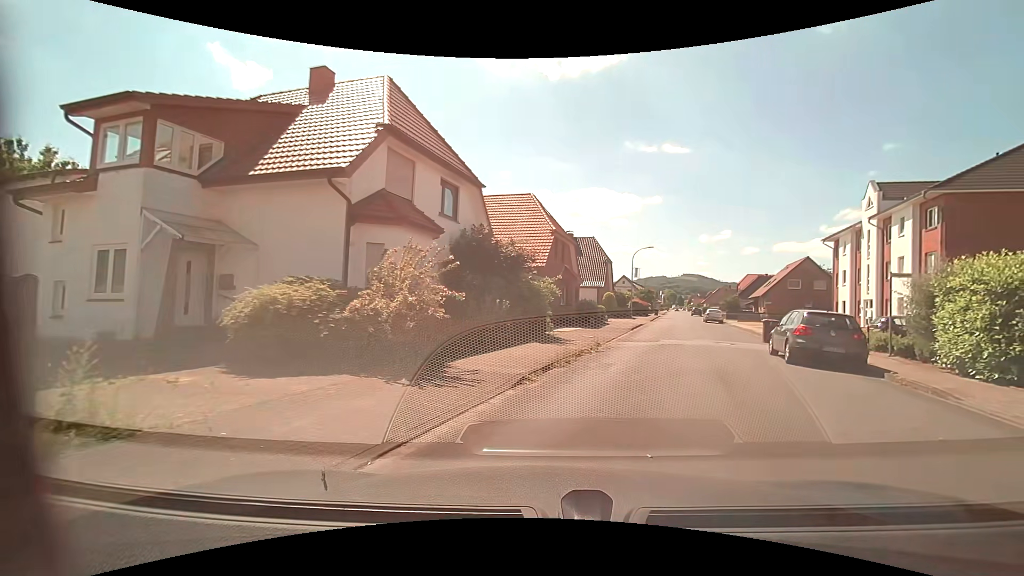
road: residential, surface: asphalt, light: Day
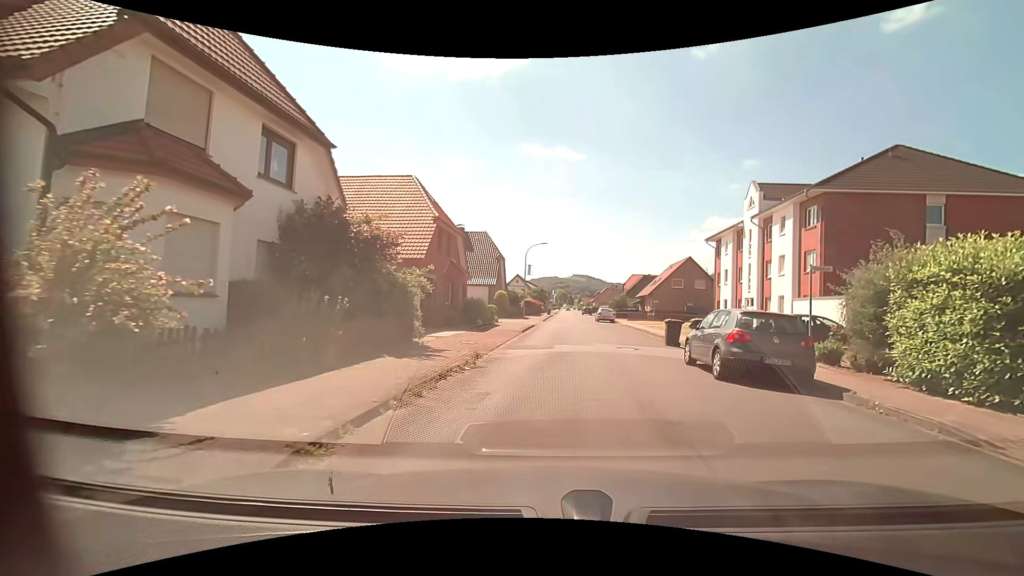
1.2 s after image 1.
(+0.5, +4.4) m; +13°
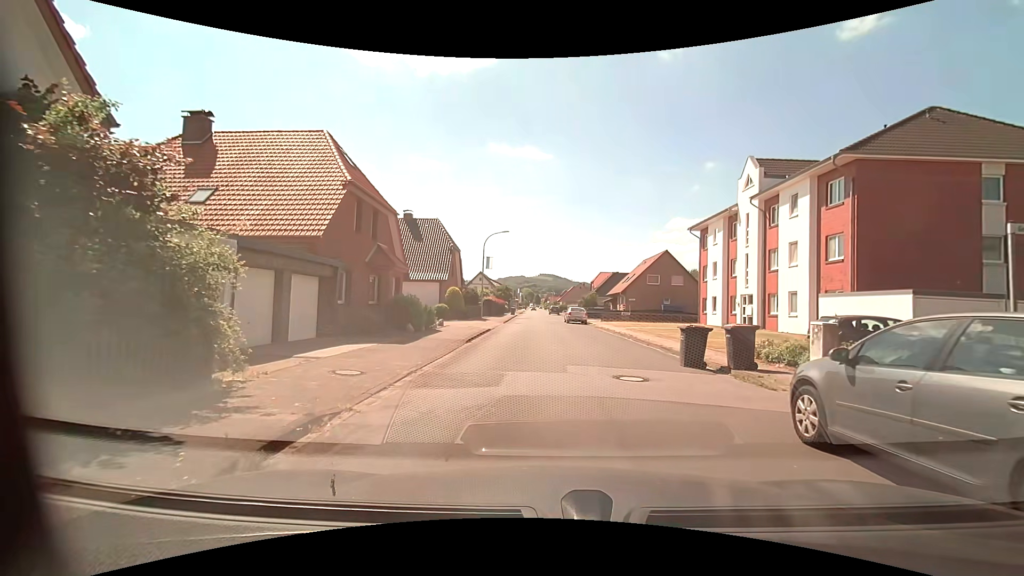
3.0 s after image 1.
(+0.3, +7.7) m; +4°
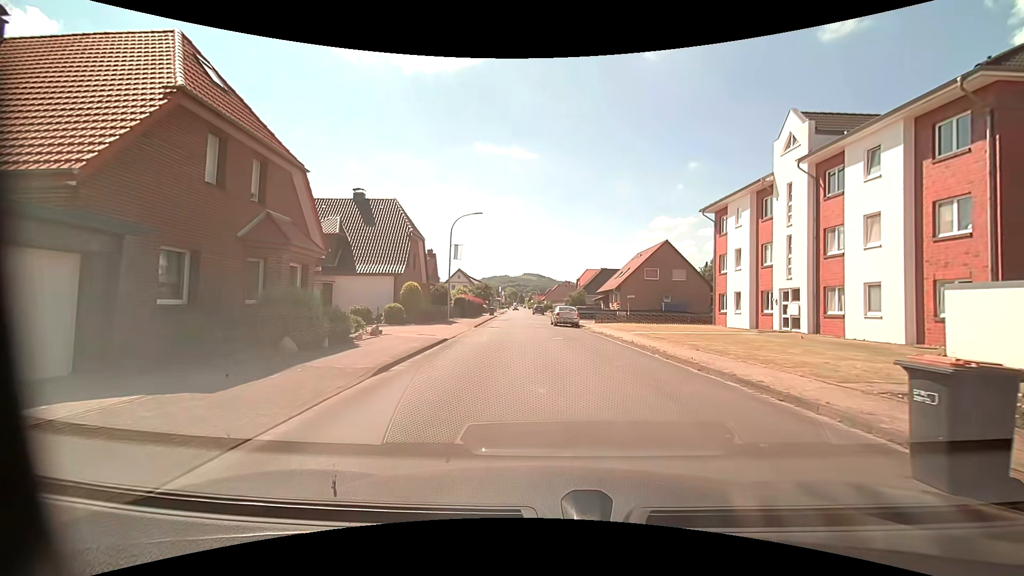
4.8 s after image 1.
(0.0, +8.6) m; +1°
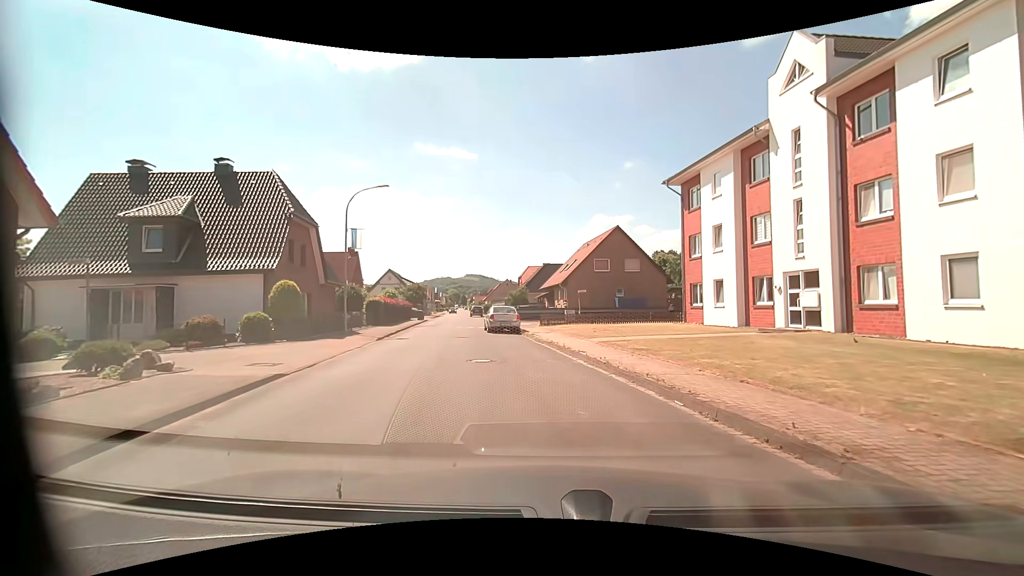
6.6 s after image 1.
(+0.5, +8.4) m; +8°
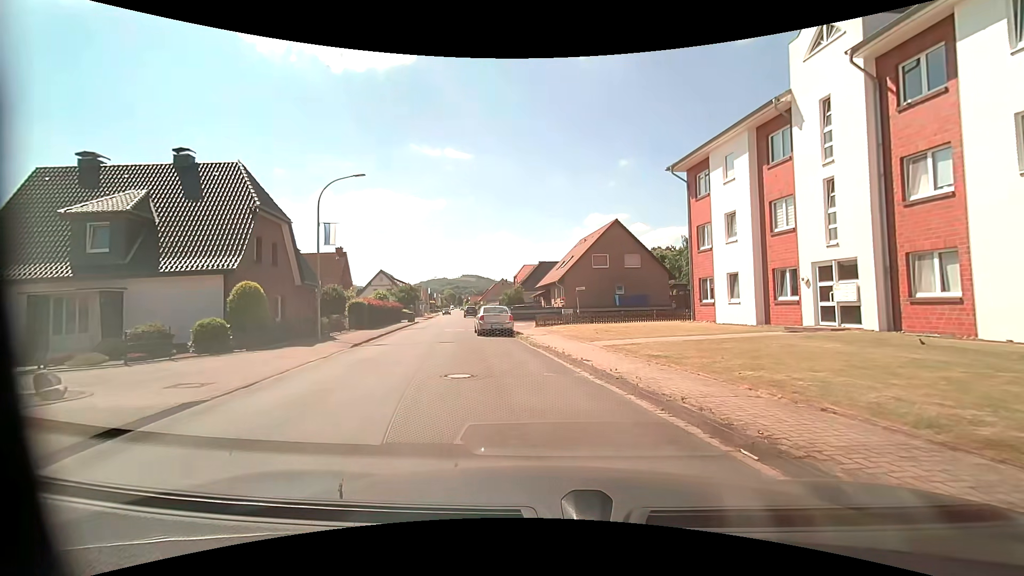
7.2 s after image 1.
(0.0, +2.6) m; -1°
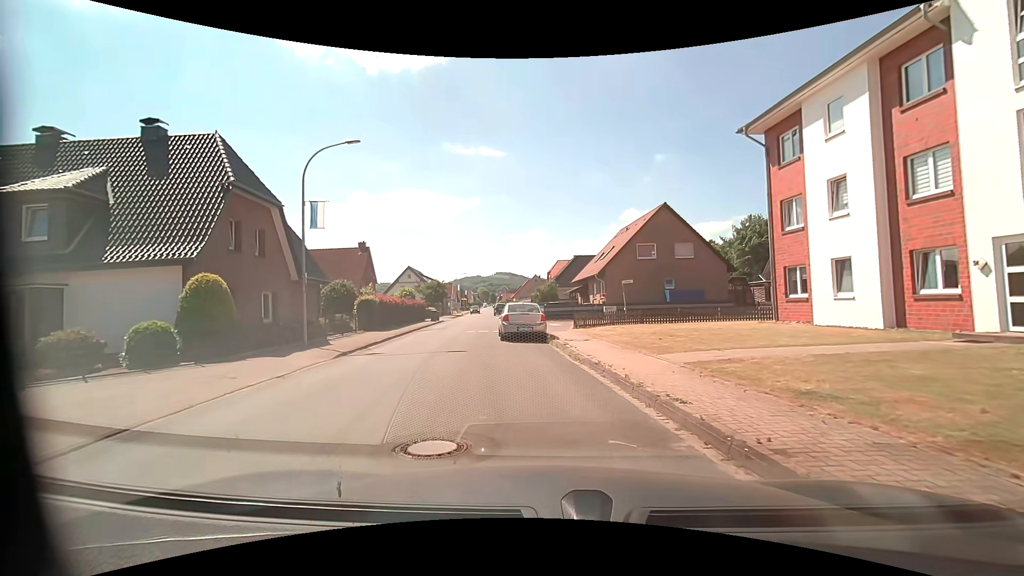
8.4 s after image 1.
(-0.1, +5.0) m; -4°
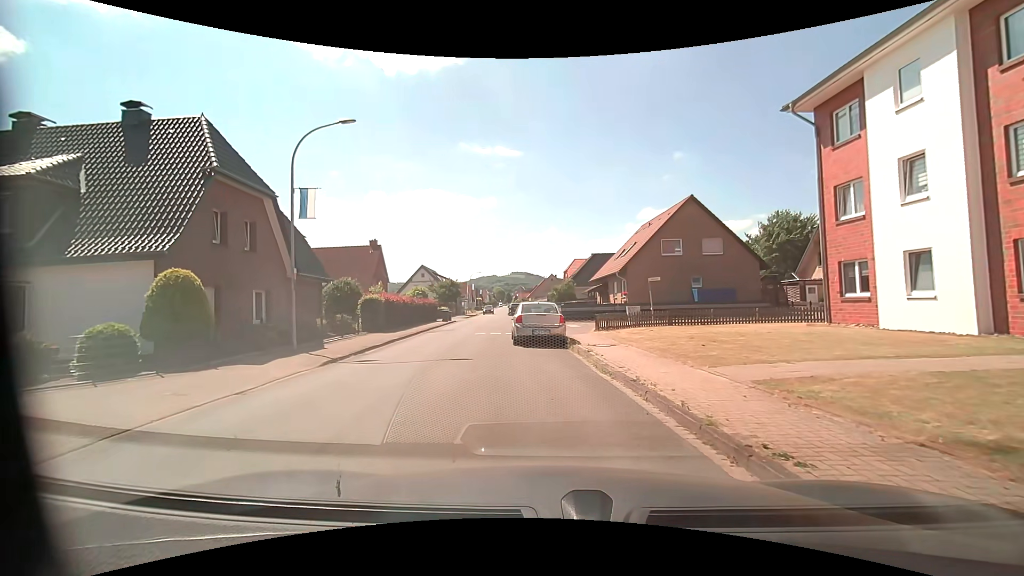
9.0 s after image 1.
(0.0, +2.3) m; -2°
(-1, +10) (-3, +20) (-5, +29) (-4, +39) (-4, +49) (-6, +59) (-7, +69) (-6, +79) (-6, +89) (-7, +99) m
